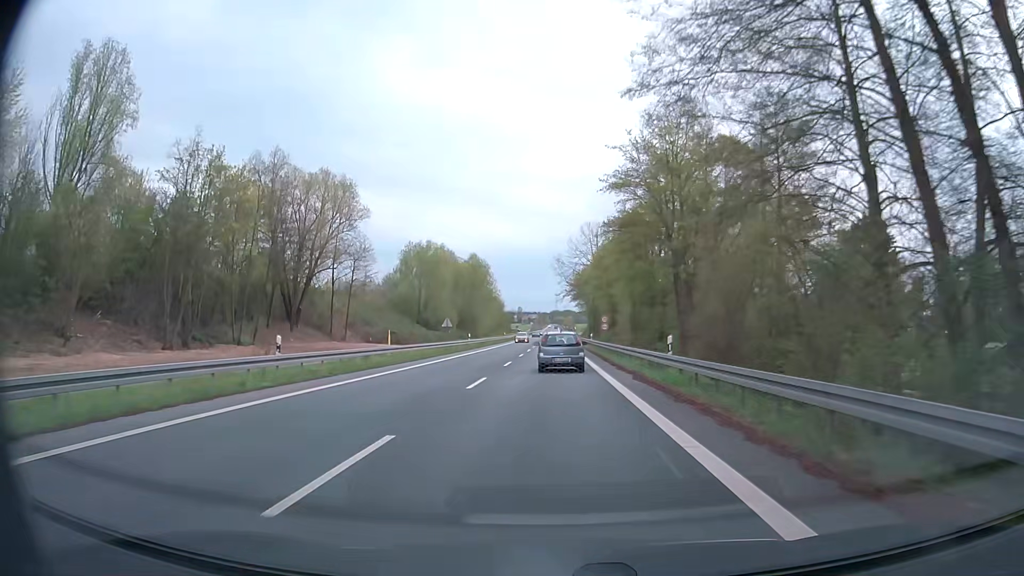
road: secondary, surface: asphalt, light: Day
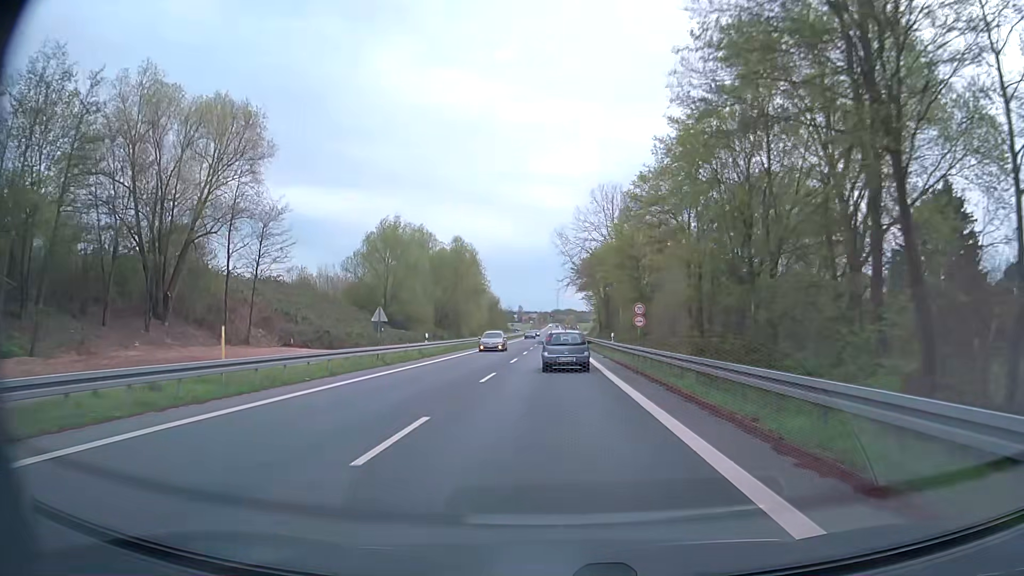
(0.0, +21.8) m; 0°
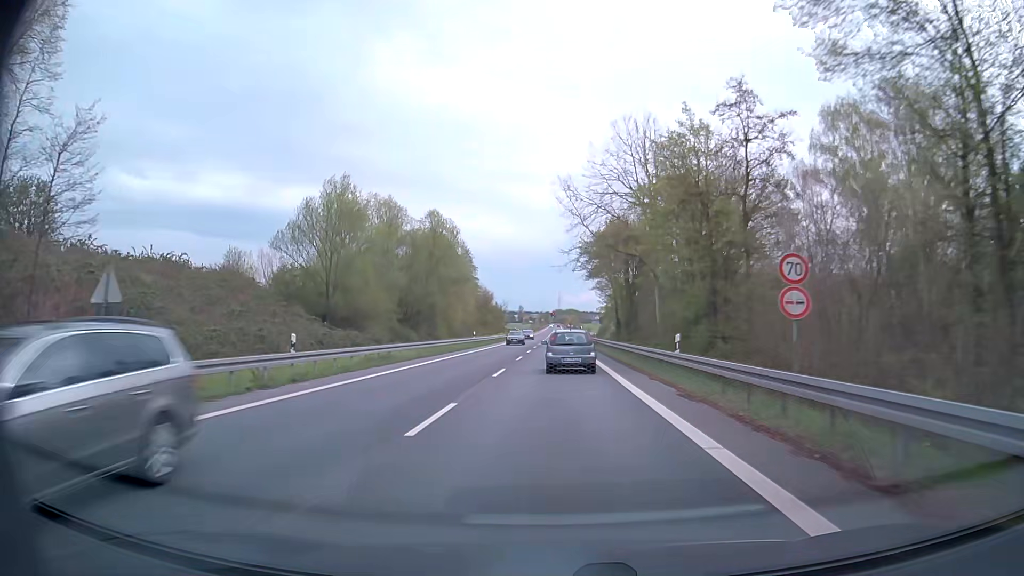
(-0.1, +21.9) m; 0°
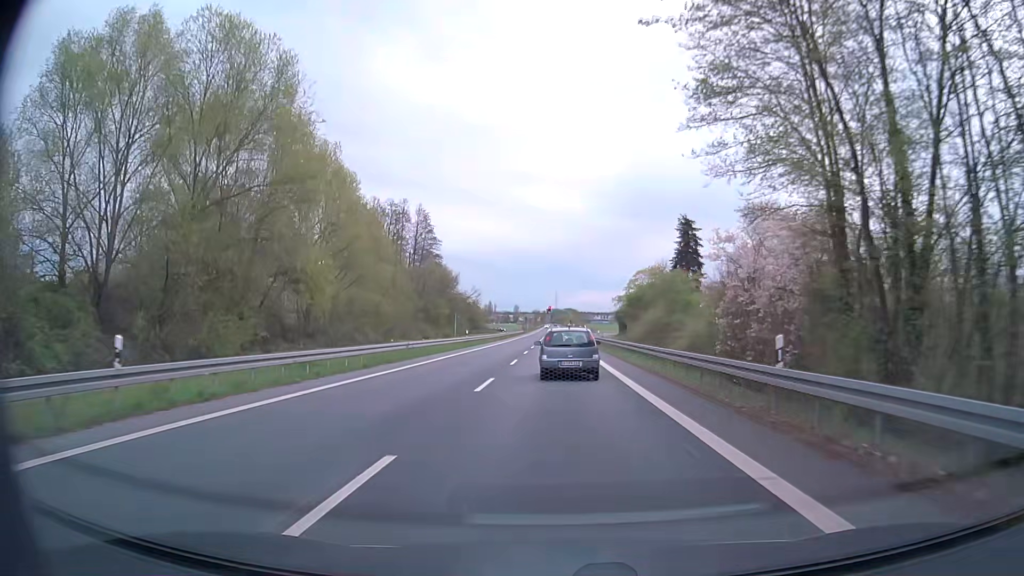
(0.0, +53.1) m; 0°
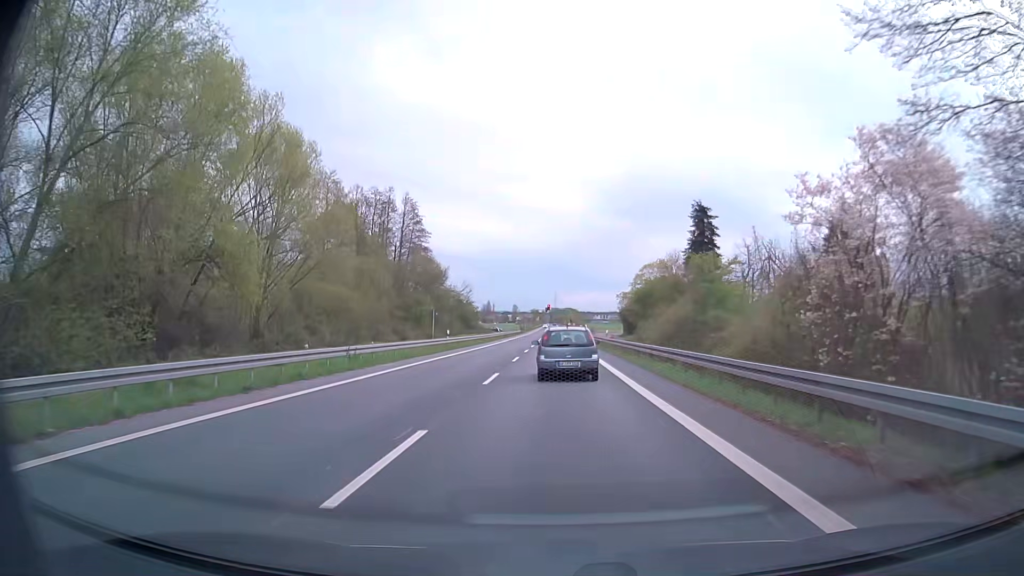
(0.0, +10.0) m; 0°
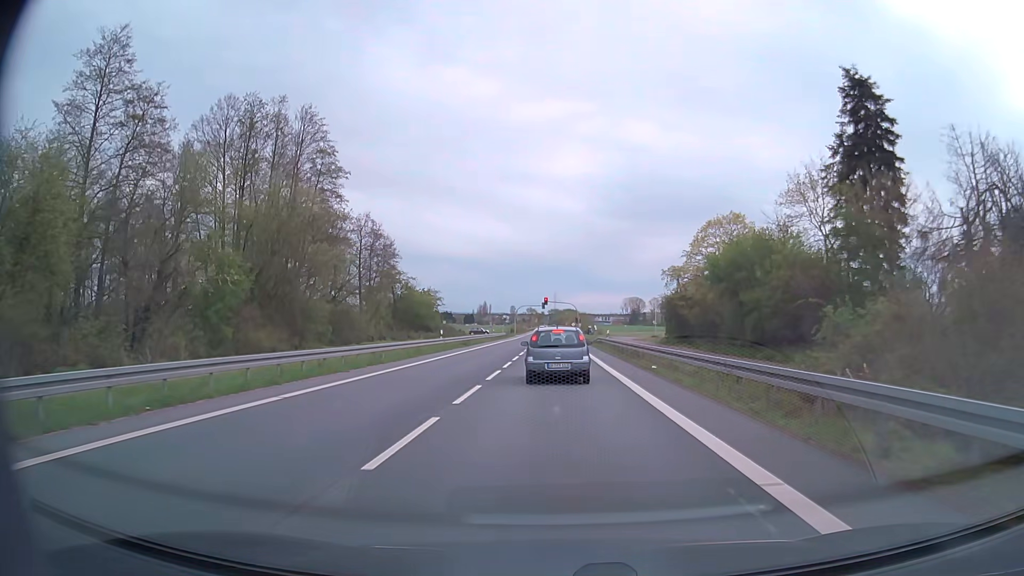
(+0.1, +46.0) m; 0°
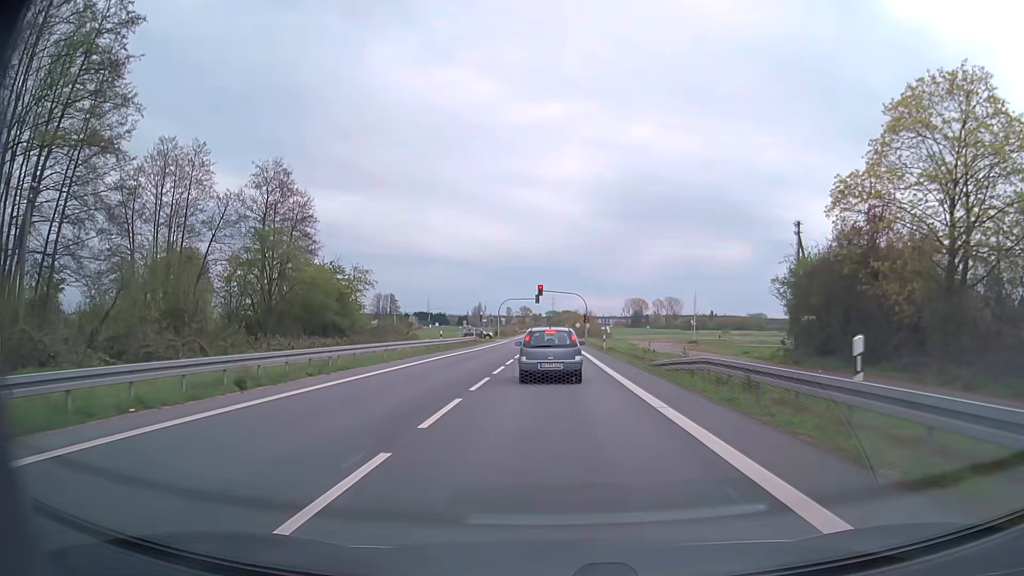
(0.0, +39.1) m; 0°
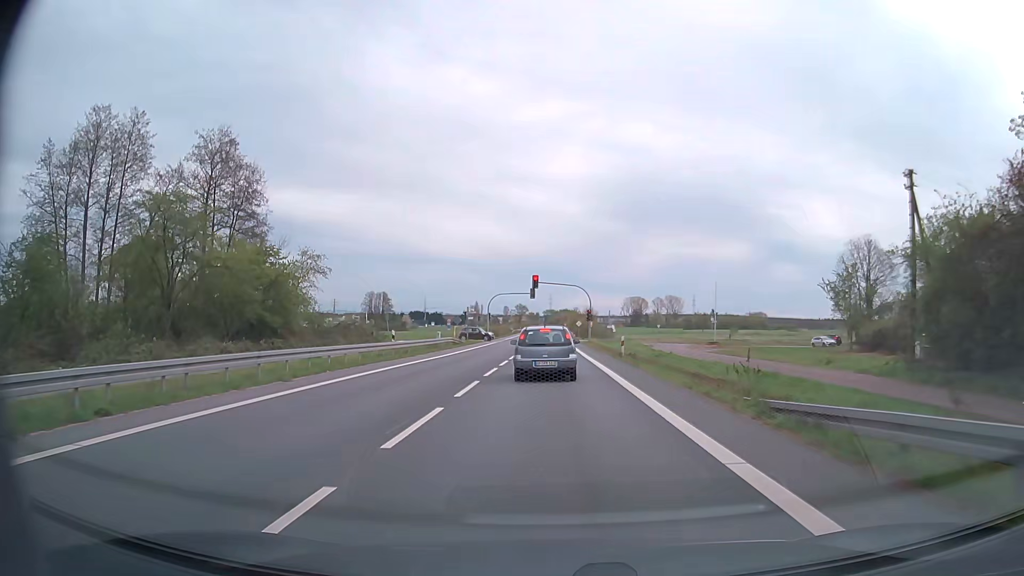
(0.0, +13.6) m; 0°
(0, +10) (0, +20) (0, +30) (0, +40) (0, +50) (0, +60) (0, +70) (0, +80) (0, +90) (0, +100) m
